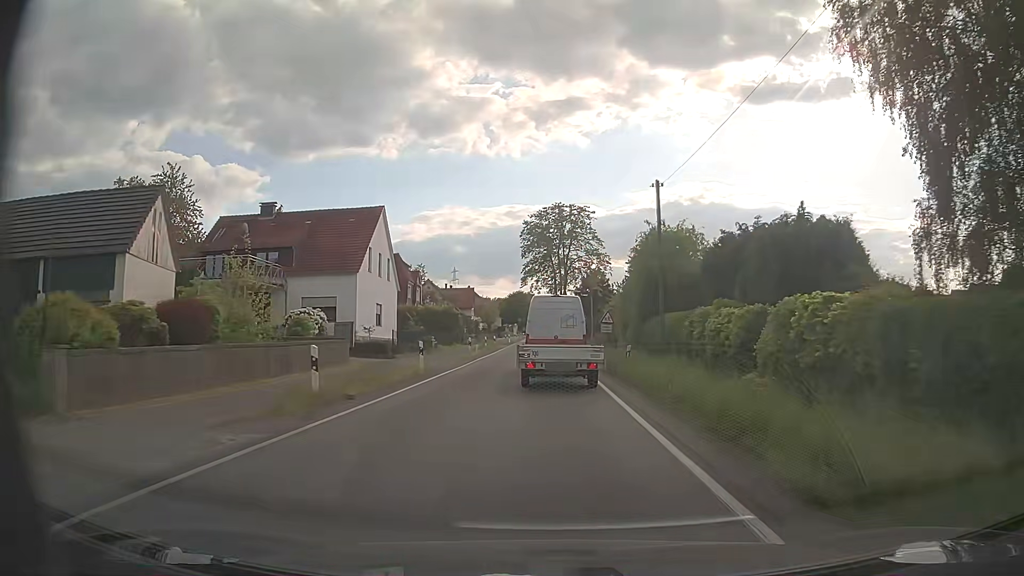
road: secondary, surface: asphalt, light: Day
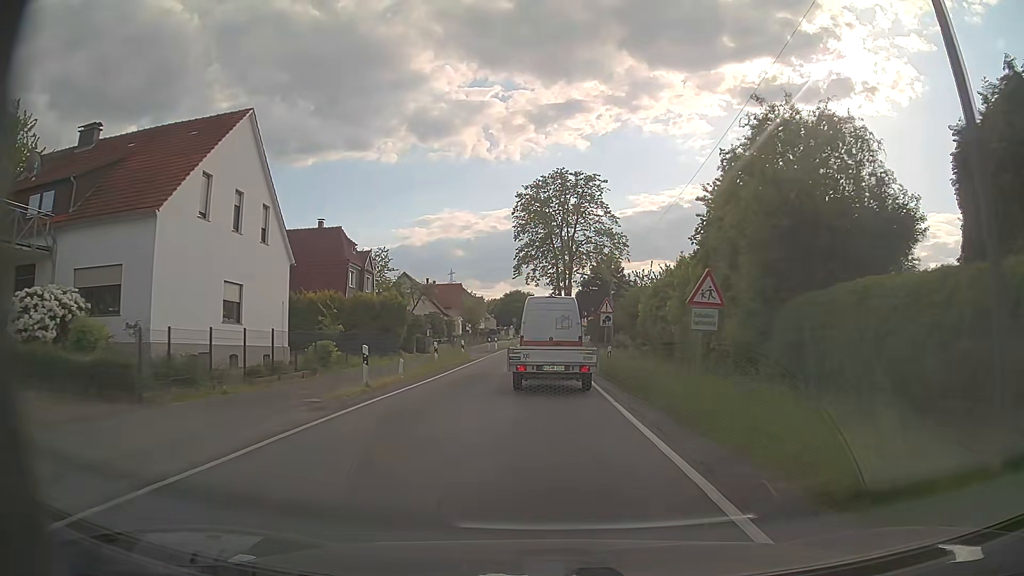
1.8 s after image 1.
(-0.1, +22.3) m; 0°
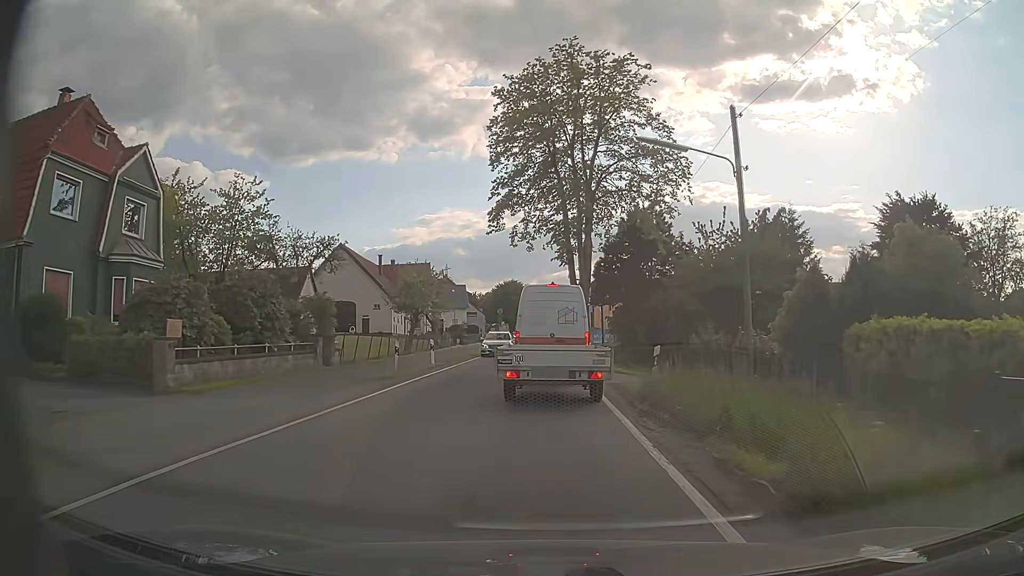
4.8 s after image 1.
(0.0, +34.7) m; 0°
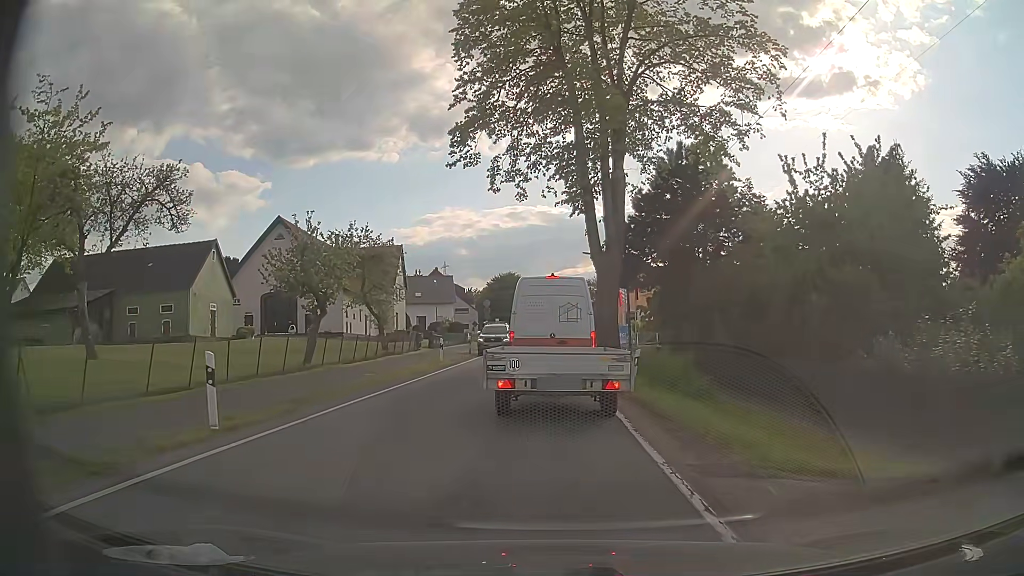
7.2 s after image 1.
(0.0, +18.3) m; -1°
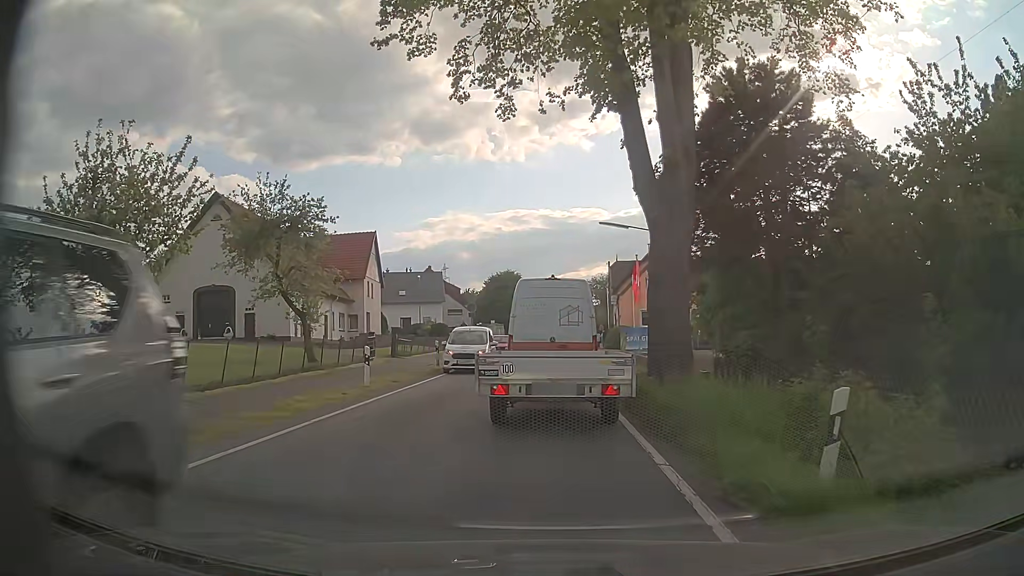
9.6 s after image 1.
(+0.2, +12.4) m; +1°
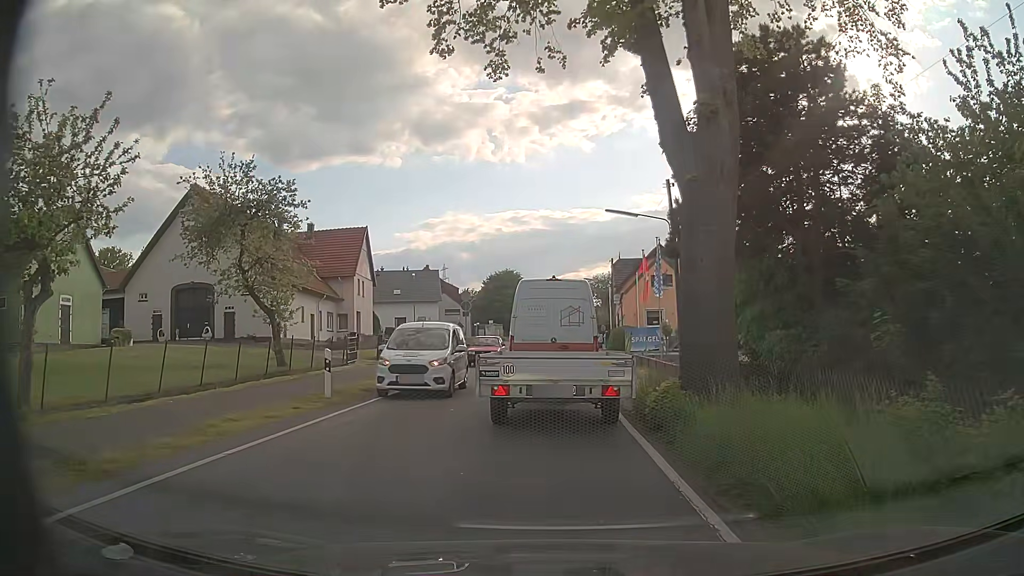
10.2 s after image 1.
(0.0, +3.1) m; 0°
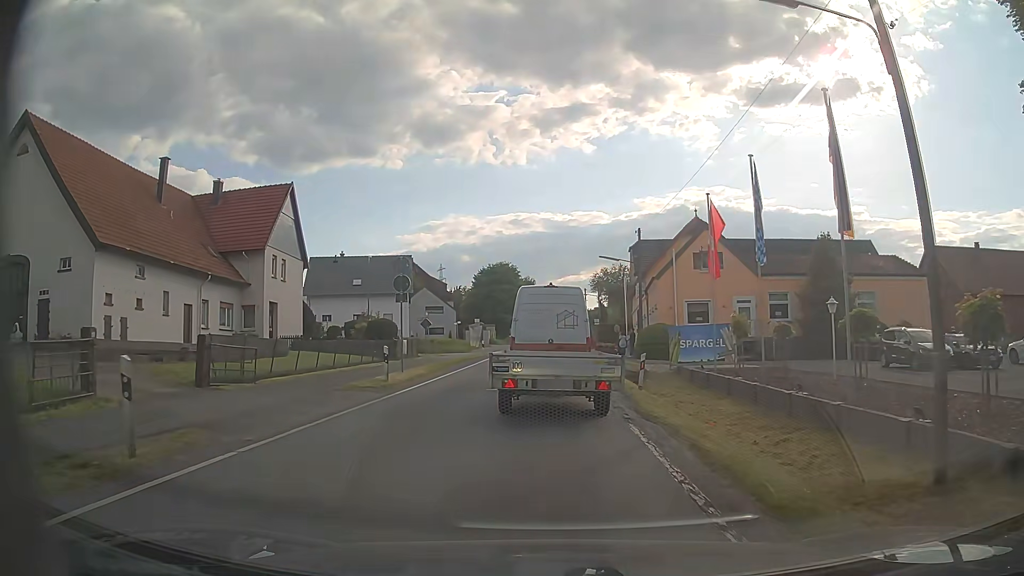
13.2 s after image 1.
(-0.1, +18.5) m; 0°
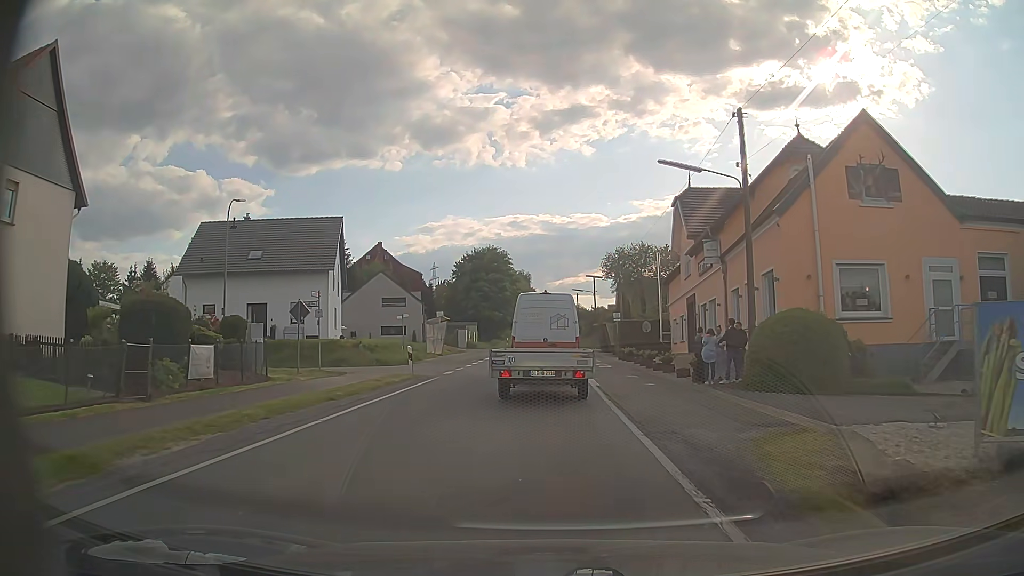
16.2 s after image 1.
(+0.1, +24.3) m; 0°
(0, +10) (0, +20) (0, +30) (0, +40) (0, +50) (0, +60) (0, +70) (0, +80) (0, +90) (0, +100) m
